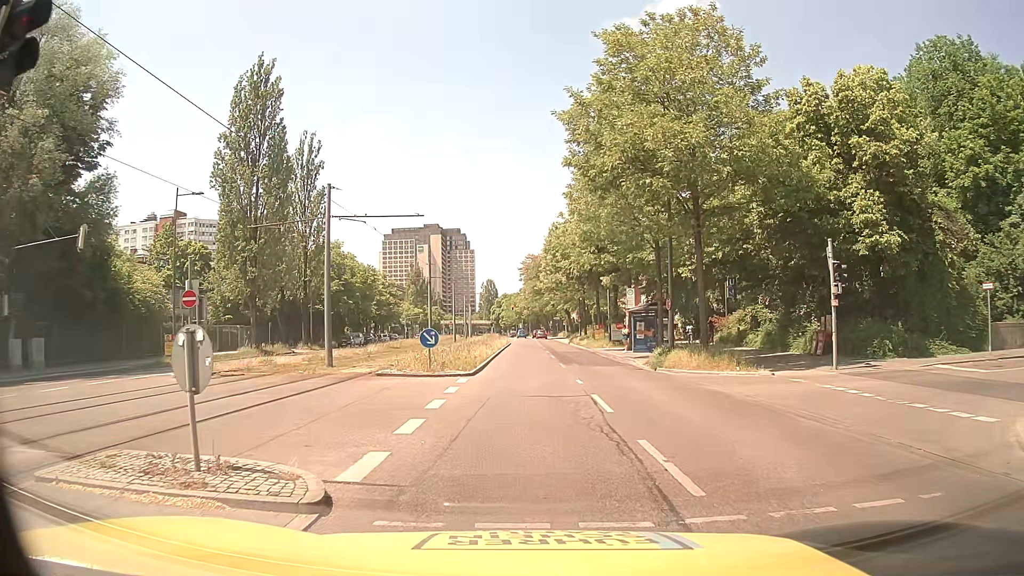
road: secondary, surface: asphalt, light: Day
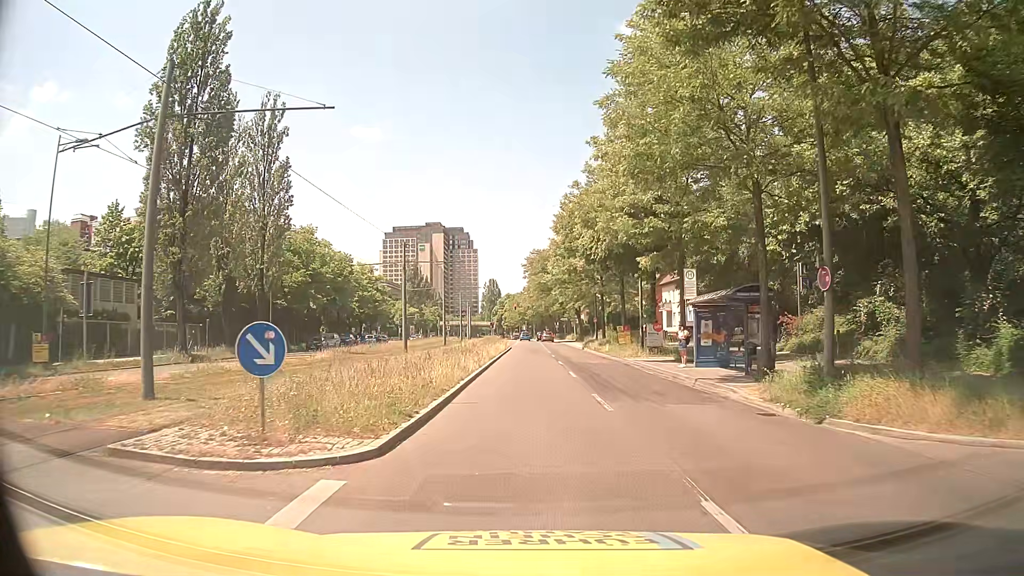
(0.0, +14.1) m; 0°
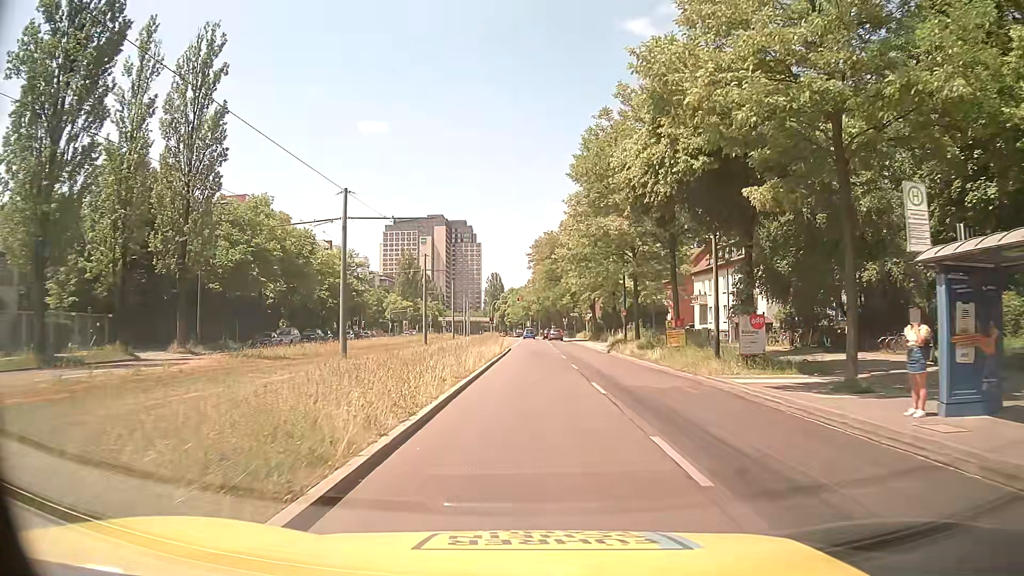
(0.0, +15.6) m; +1°
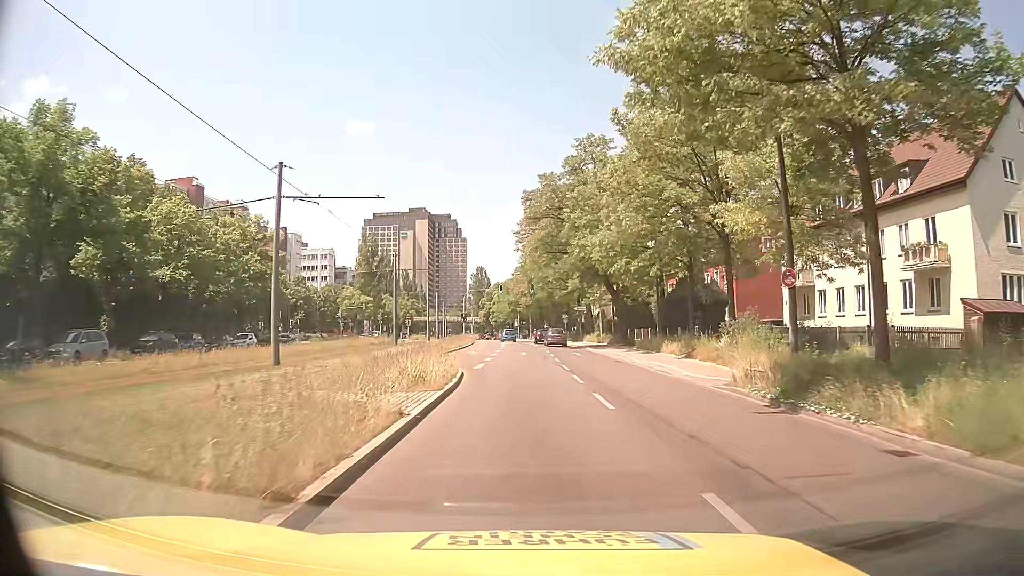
(-0.1, +30.4) m; +1°
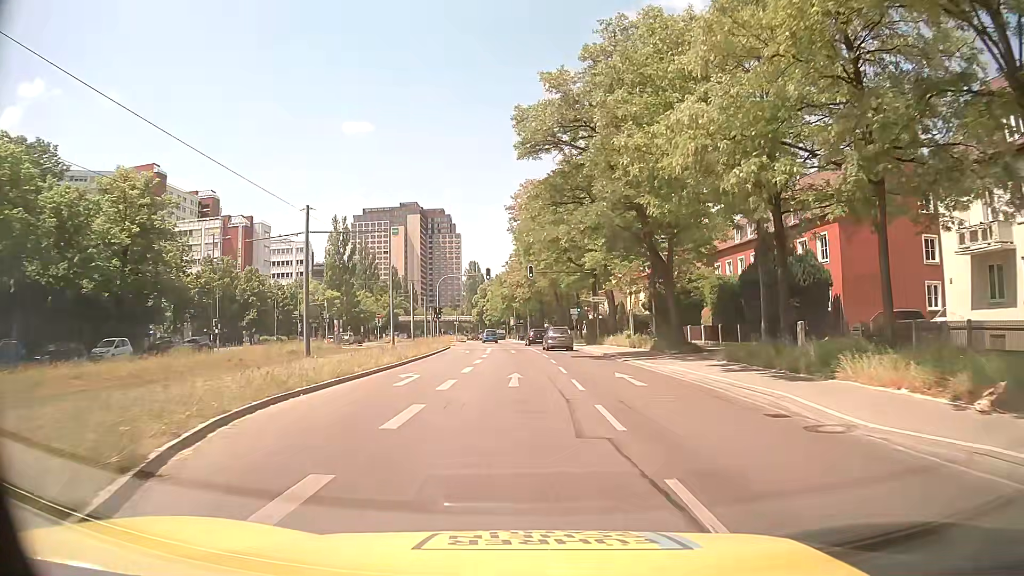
(0.0, +20.7) m; 0°
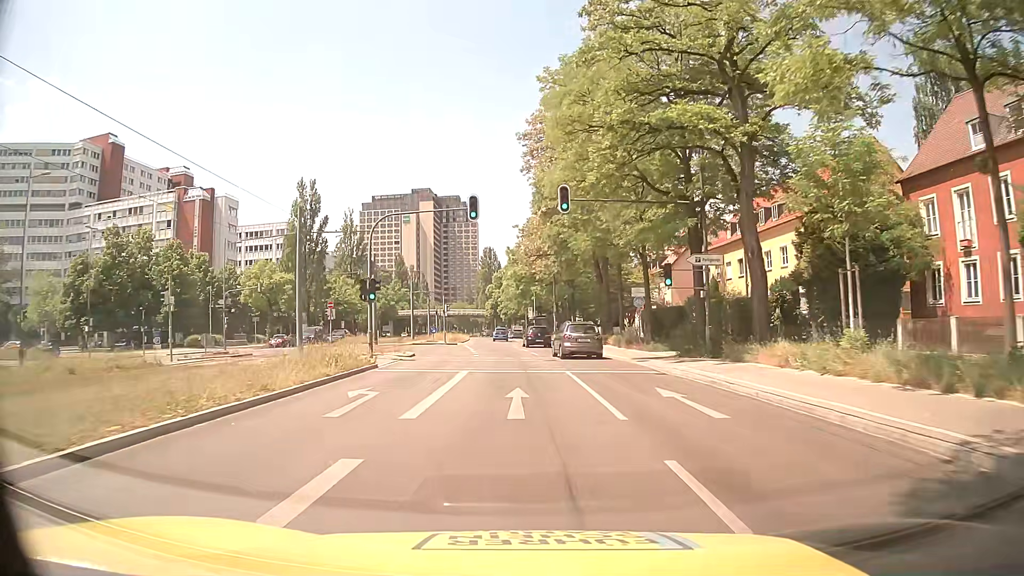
(-0.4, +29.6) m; -2°
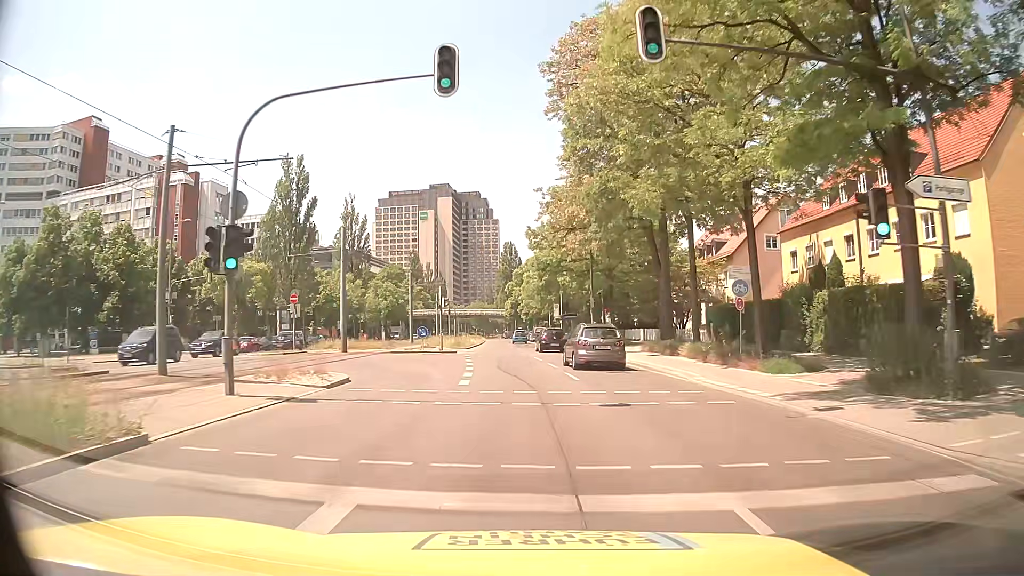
(-0.3, +14.8) m; -2°
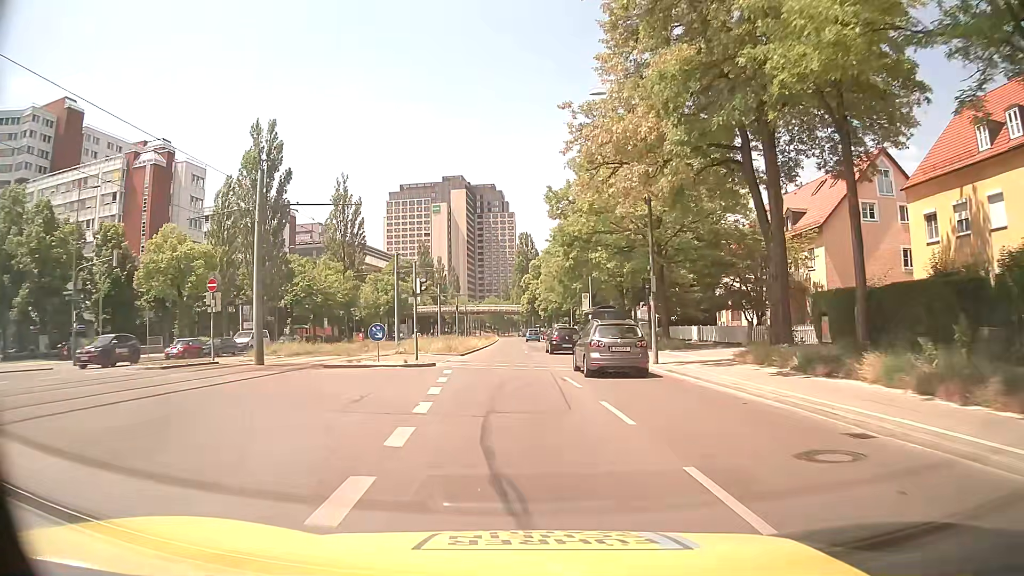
(-0.2, +14.7) m; -1°
(0, +10) (0, +20) (-1, +30) (-1, +40) (-1, +50) (-2, +60) (-2, +70) (-2, +80) (-3, +90) (-3, +100) m
